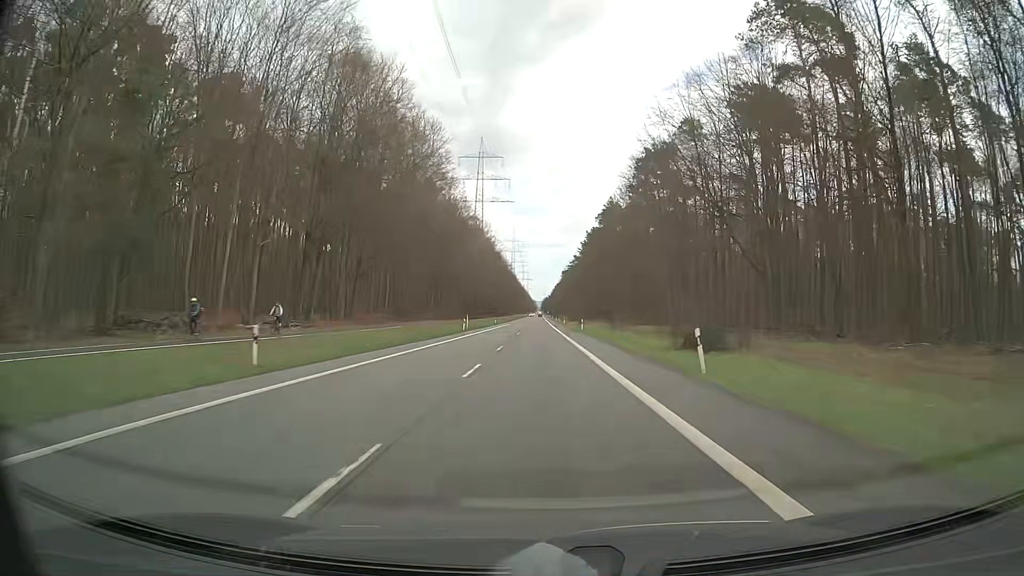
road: secondary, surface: asphalt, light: Day
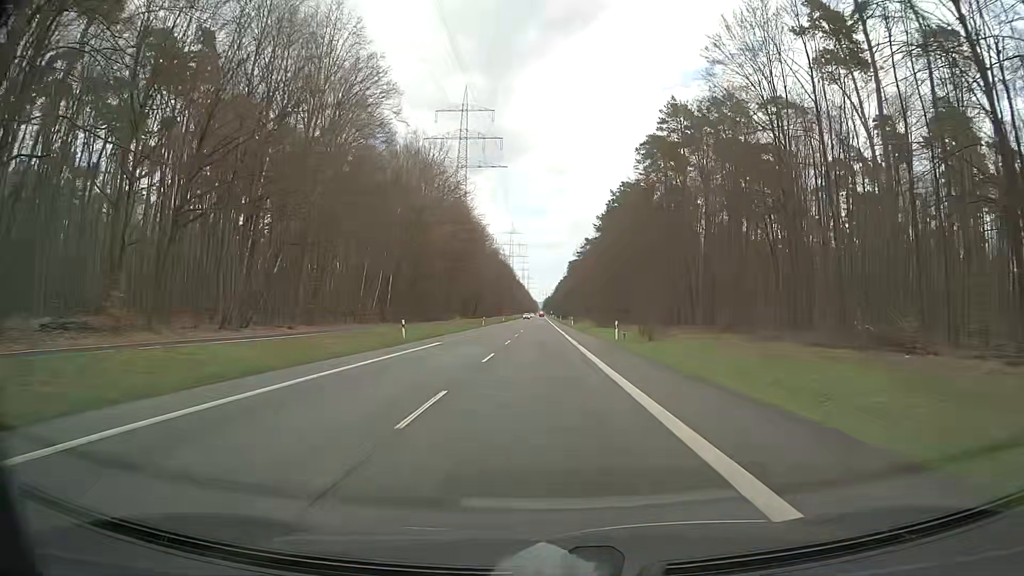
(-0.2, +79.3) m; 0°
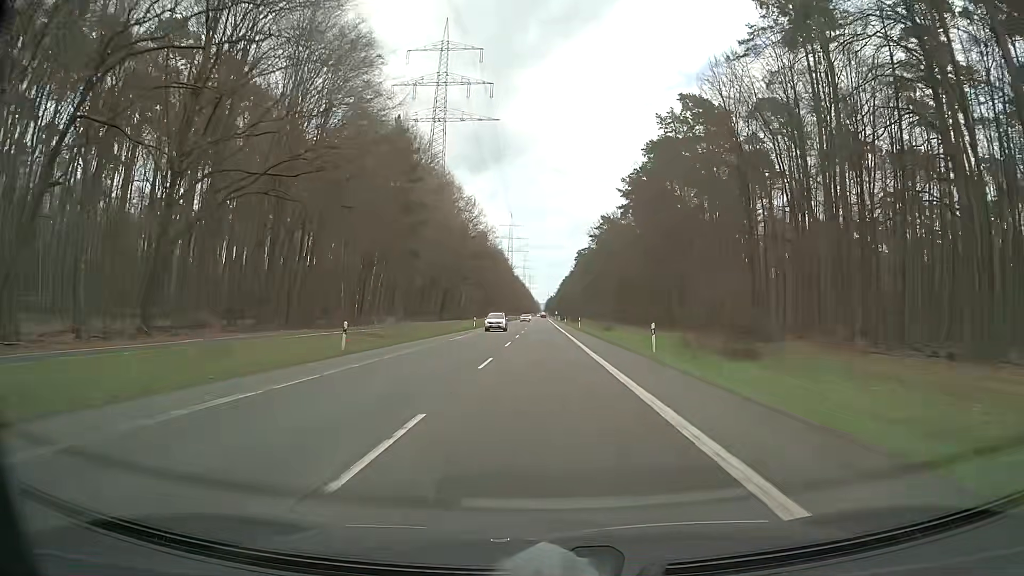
(-0.2, +63.3) m; 0°
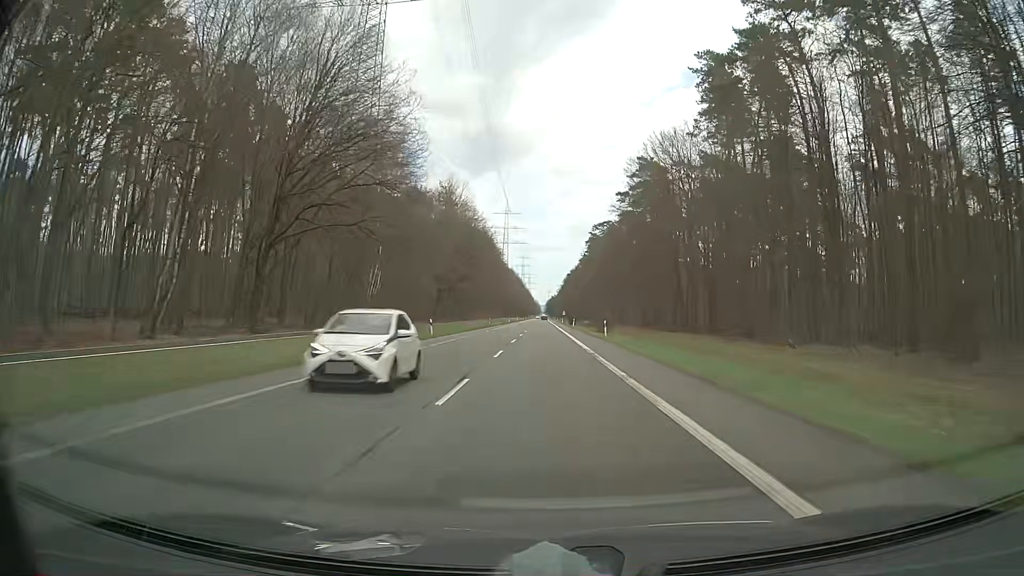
(+0.3, +78.9) m; 0°
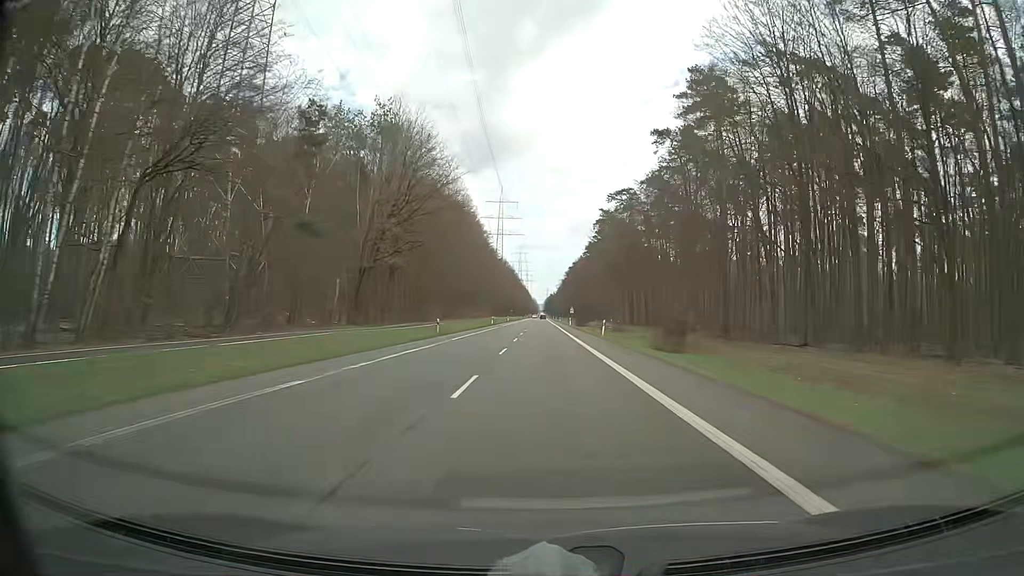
(+0.1, +47.4) m; 0°
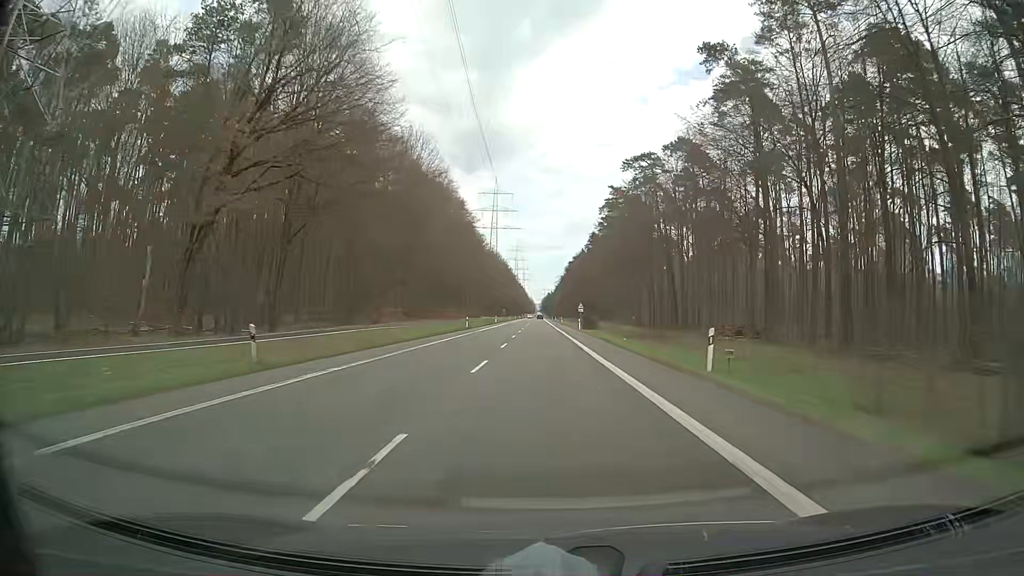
(+0.2, +31.6) m; +1°
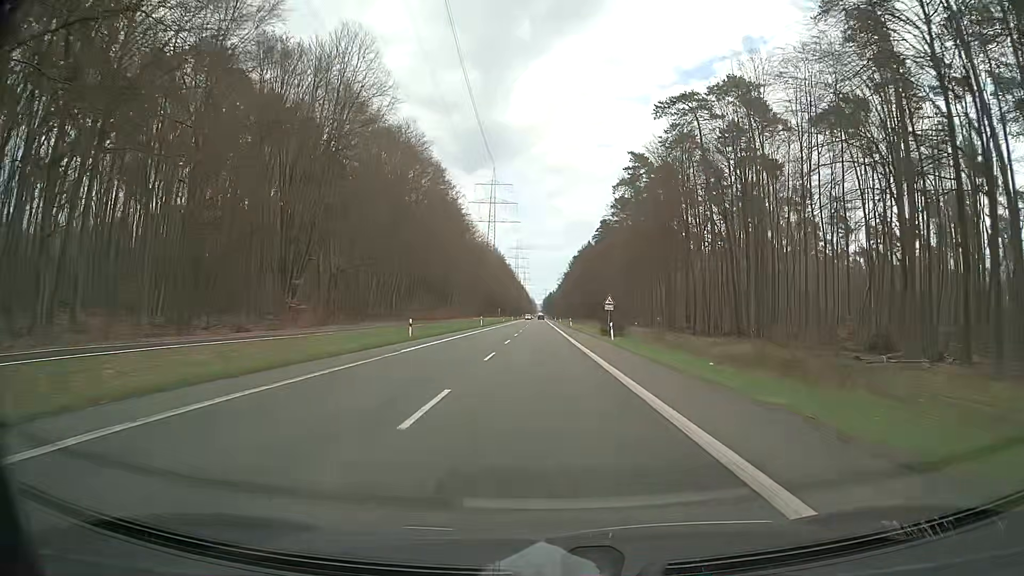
(-0.1, +31.6) m; -1°
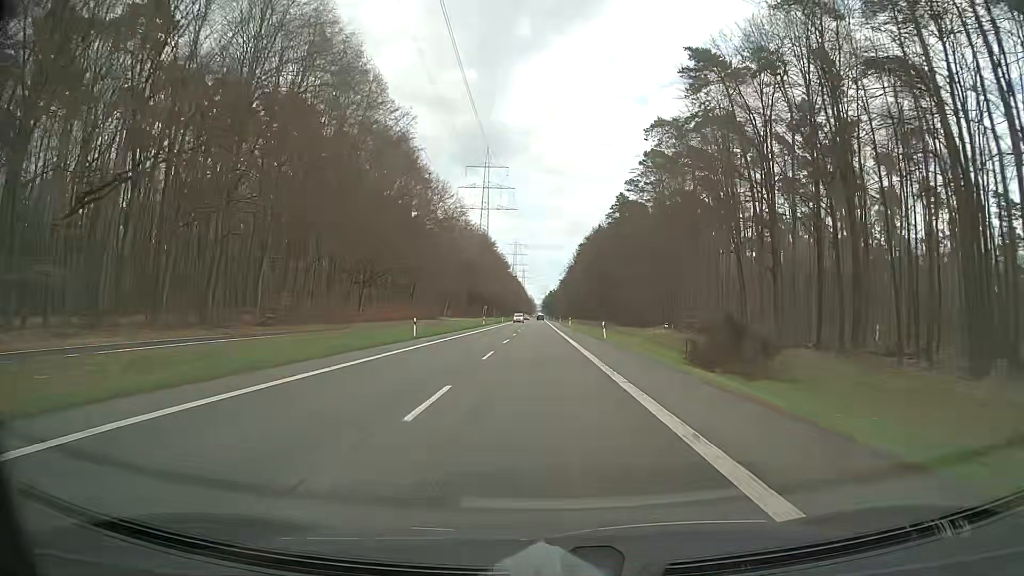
(+0.2, +47.5) m; 0°
(0, +10) (0, +20) (0, +30) (0, +40) (0, +50) (0, +60) (0, +70) (0, +80) (0, +90) (0, +100) m
